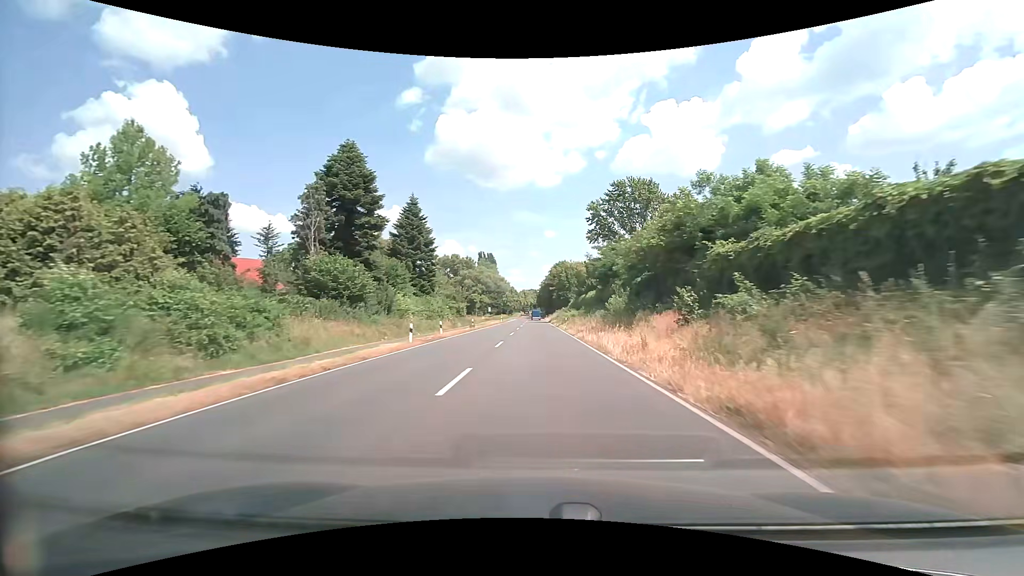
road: primary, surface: asphalt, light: Day
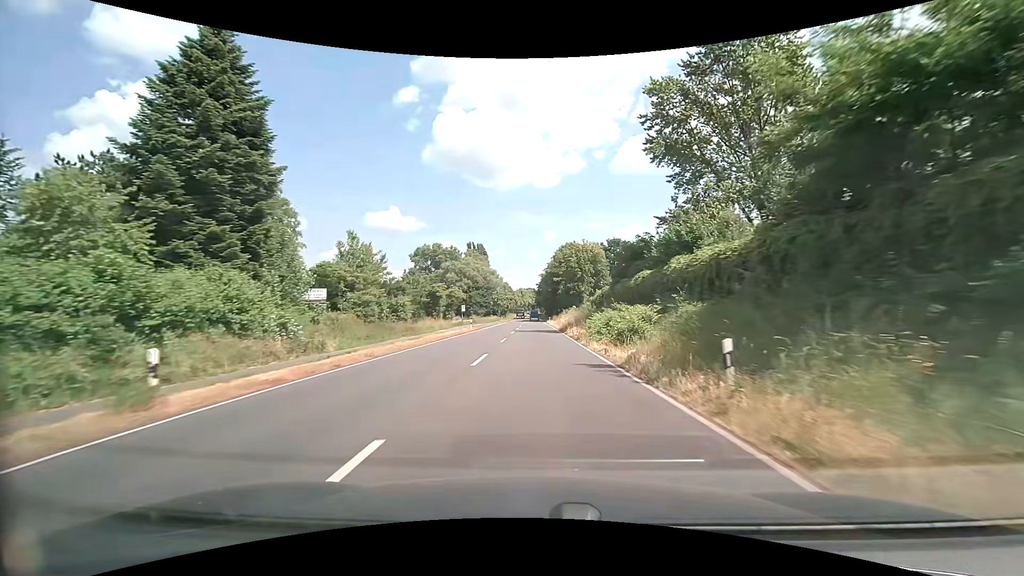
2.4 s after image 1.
(+0.1, +42.9) m; 0°
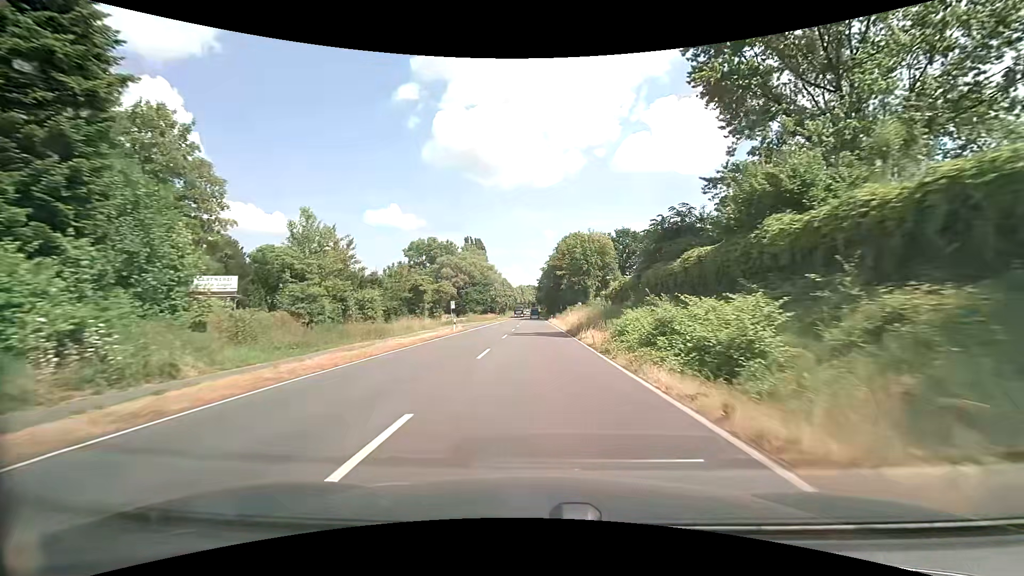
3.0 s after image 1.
(0.0, +10.7) m; 0°
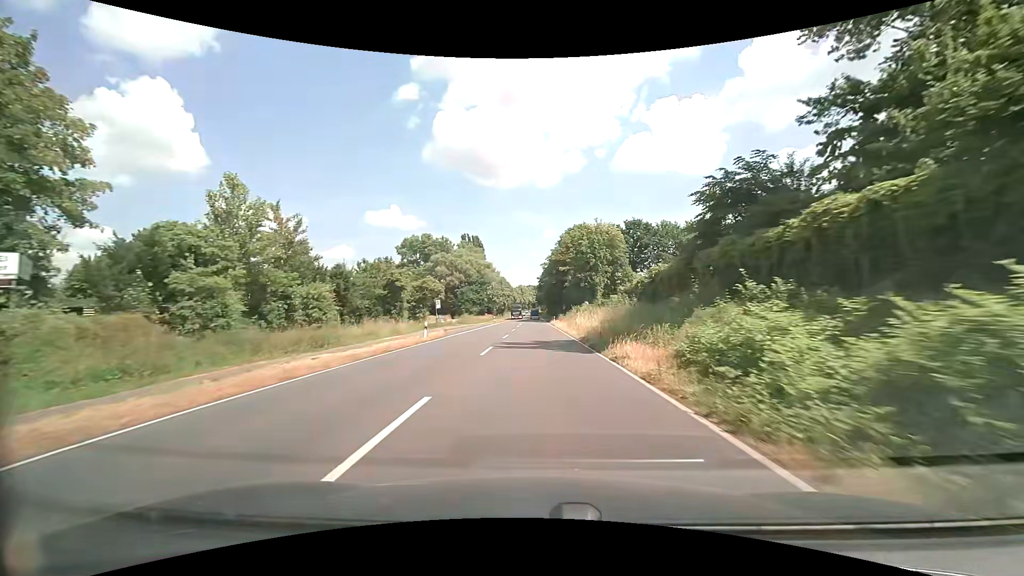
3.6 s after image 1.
(0.0, +10.8) m; 0°
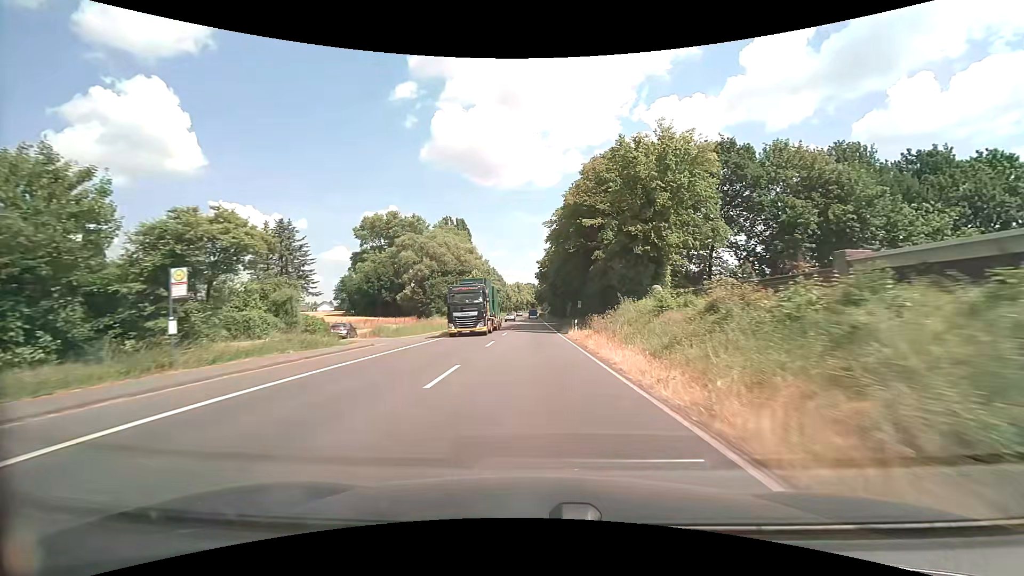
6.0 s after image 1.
(+0.1, +43.0) m; 0°
(0, +10) (0, +20) (0, +30) (0, +40) (0, +50) (0, +60) (-1, +70) (-1, +80) (-1, +90) (-1, +100) m
